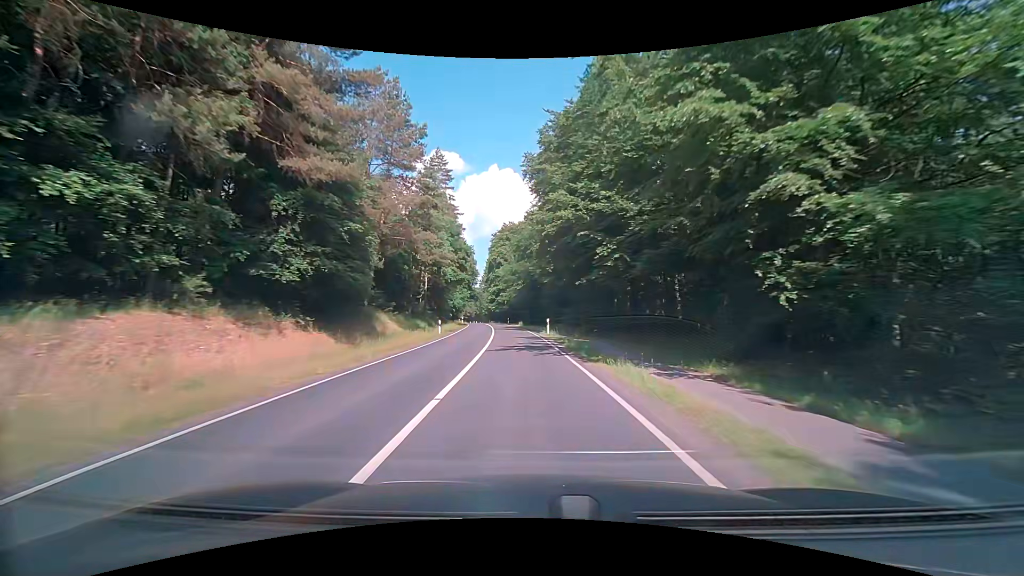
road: secondary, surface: asphalt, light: Day
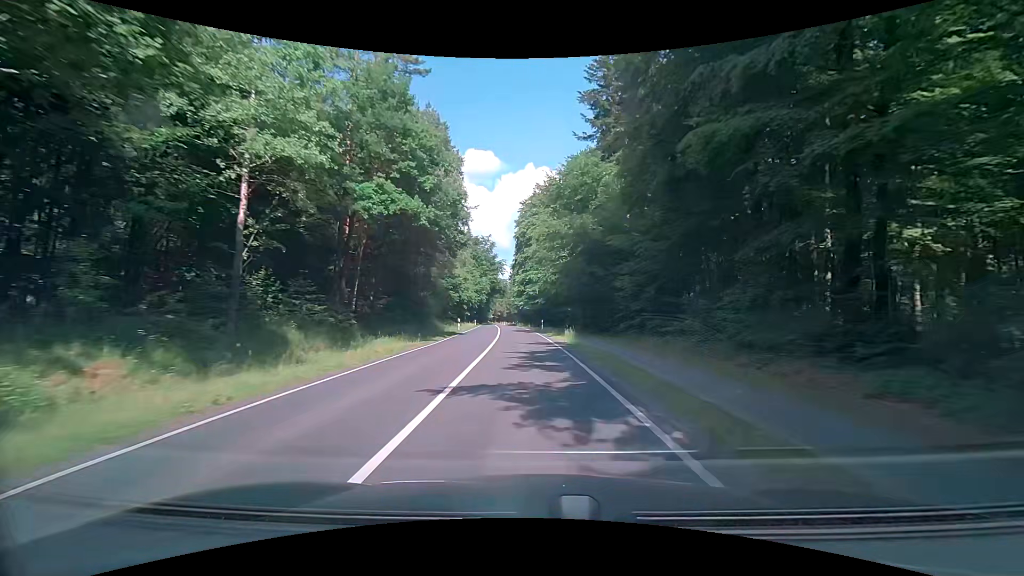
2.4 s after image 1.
(-1.7, +38.9) m; -4°
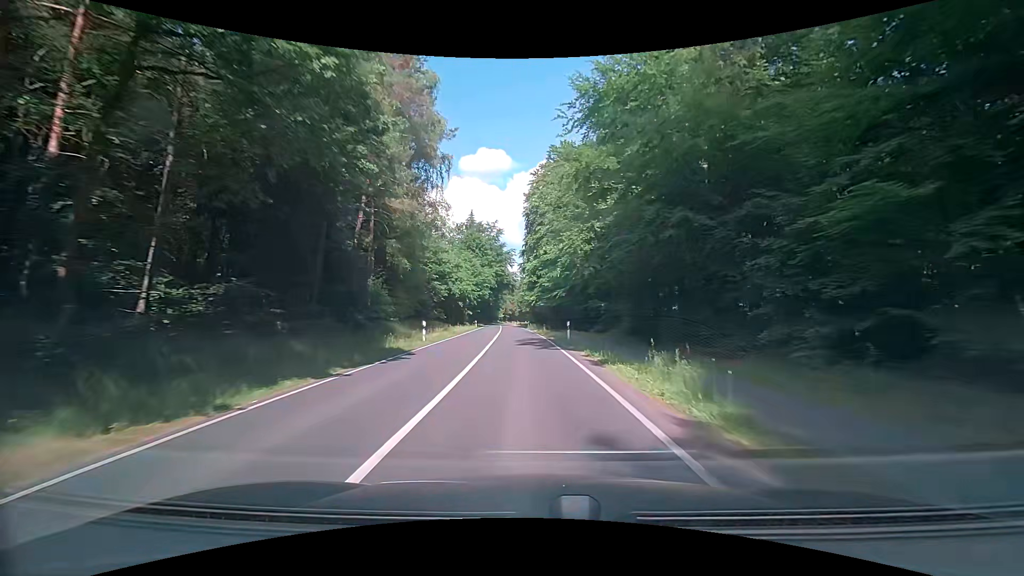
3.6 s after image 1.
(-0.4, +20.0) m; -2°
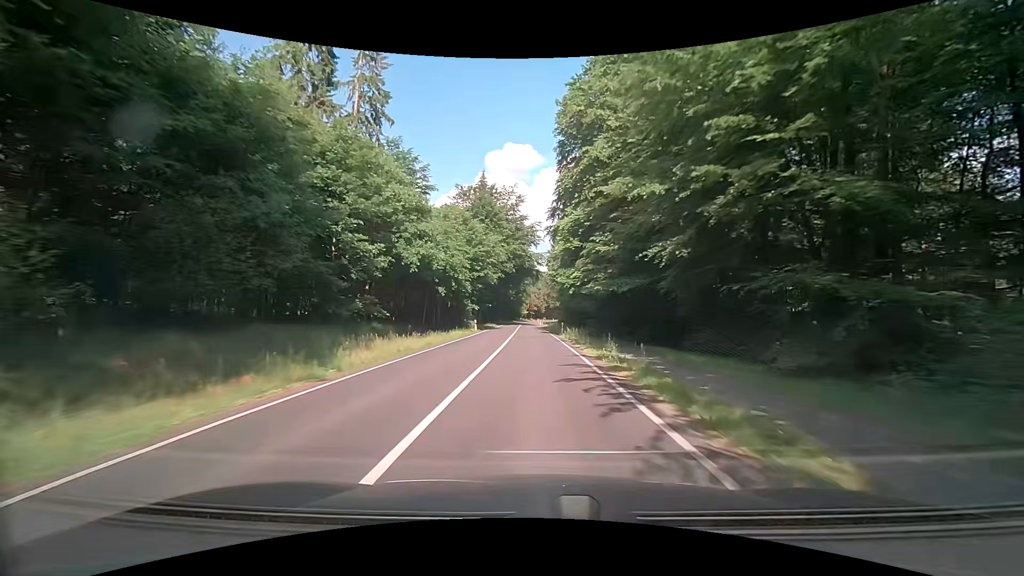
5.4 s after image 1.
(-0.5, +30.1) m; -3°
(0, +10) (0, +20) (0, +30) (0, +40) (0, +50) (0, +60) (0, +70) (0, +80) (0, +90) (0, +100) m
